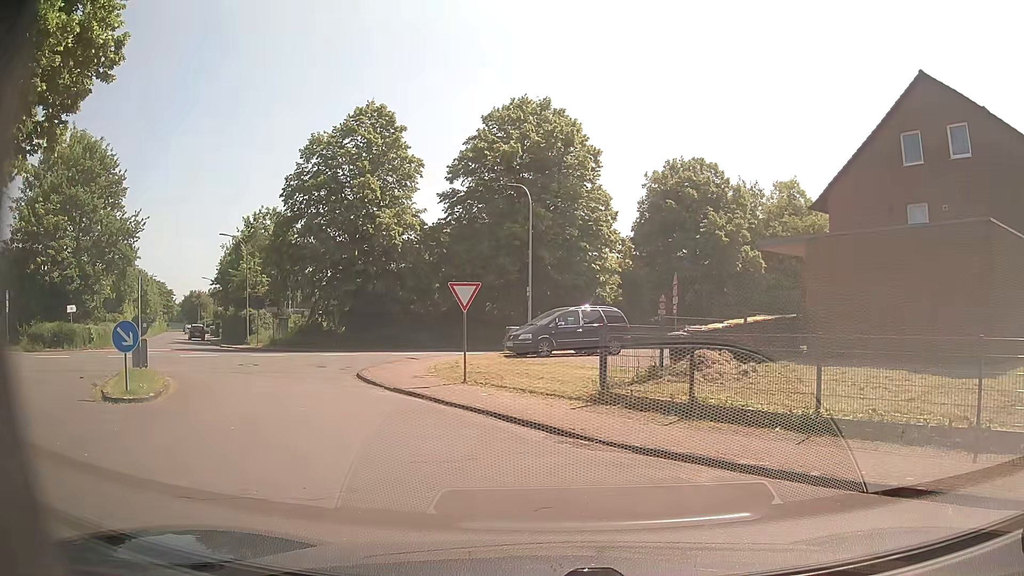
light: Day
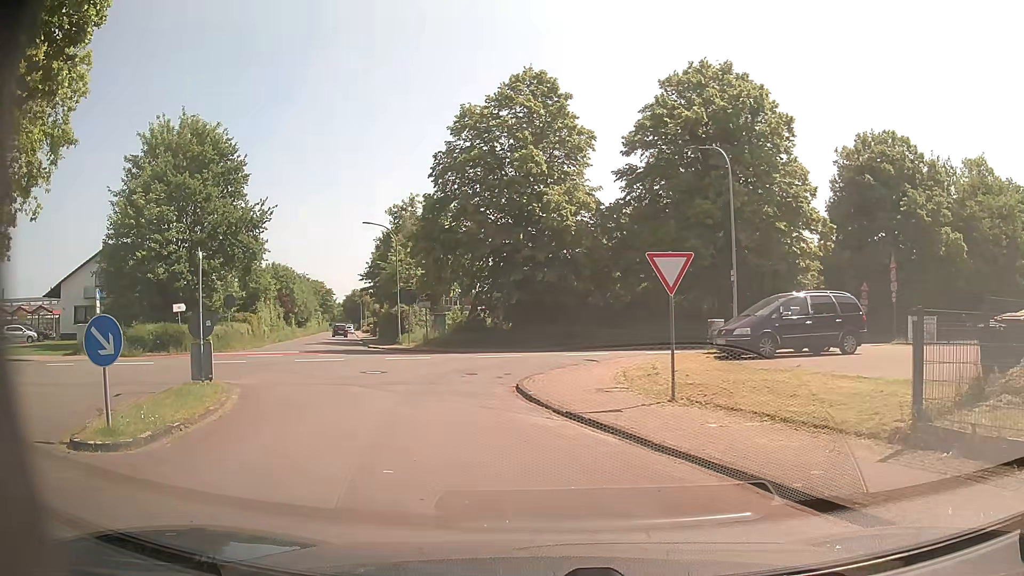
(-0.5, +5.7) m; -13°
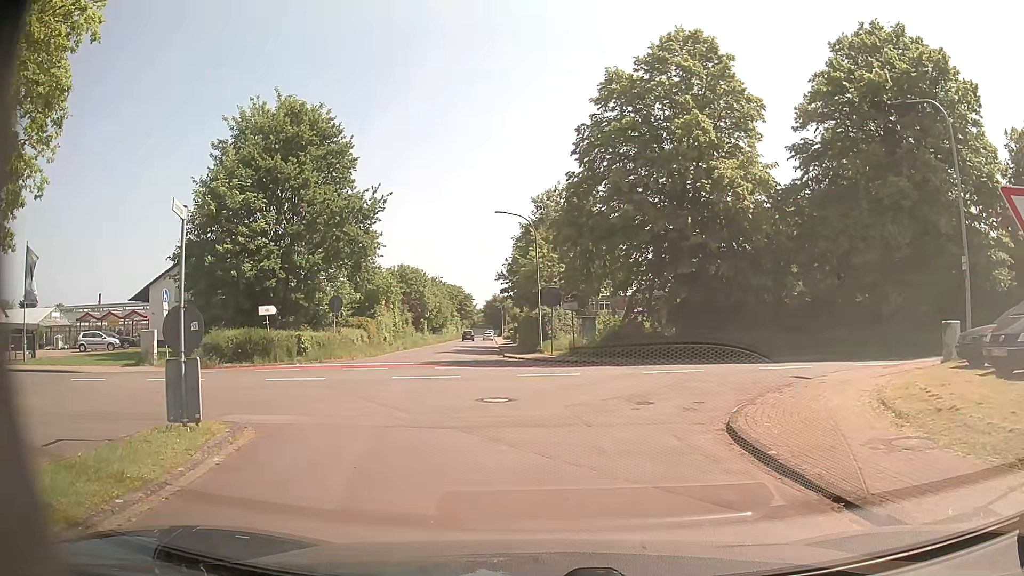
(-0.9, +6.2) m; -13°
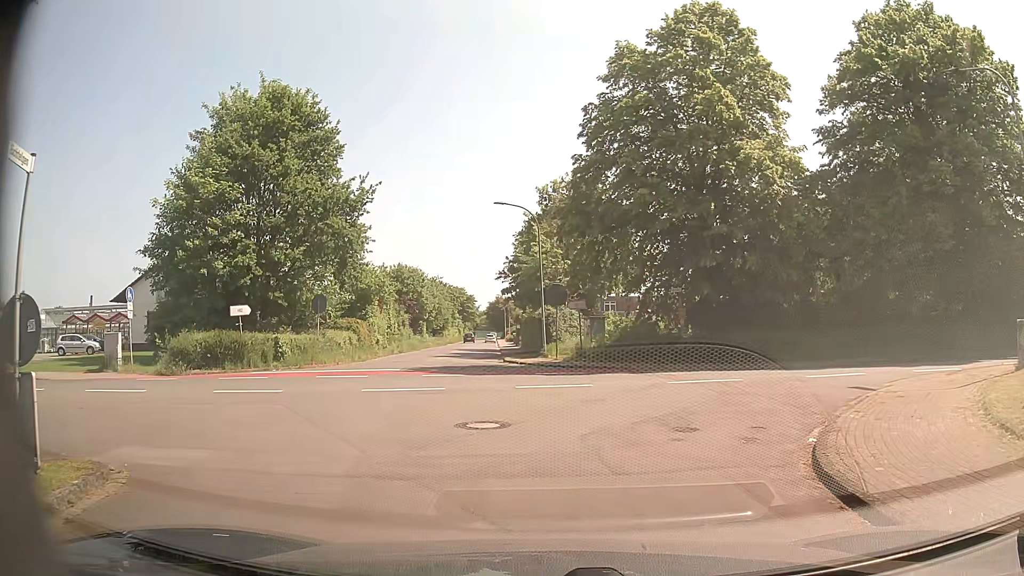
(0.0, +3.3) m; 0°
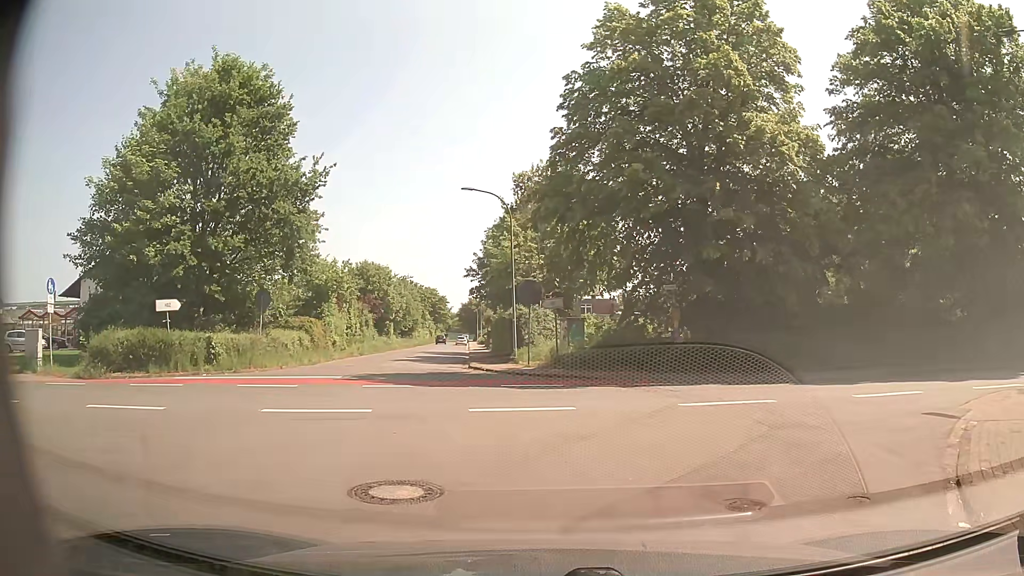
(0.0, +3.9) m; +2°
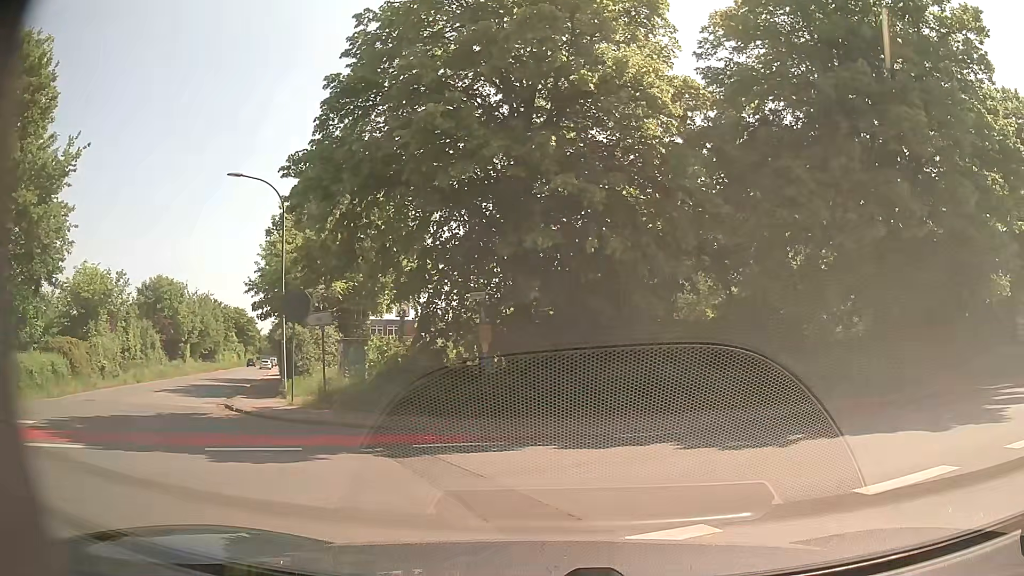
(+0.8, +6.4) m; +14°
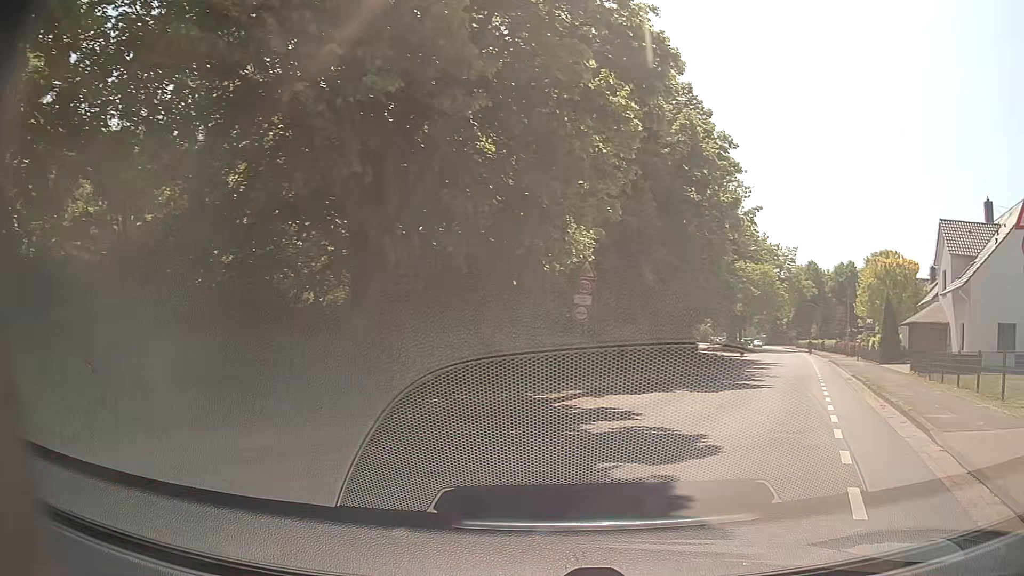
(+3.4, +8.5) m; +44°
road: unclassified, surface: asphalt
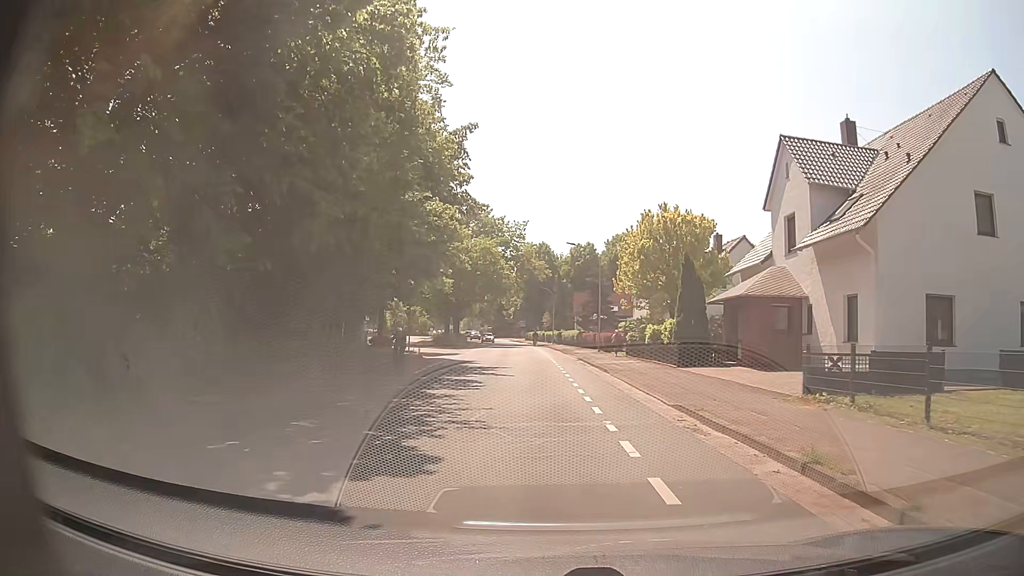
(+5.7, +16.8) m; +24°
(0, +10) (0, +20) (0, +30) (-1, +40) (-1, +50) (-2, +60) (-2, +70) (-3, +80) (-4, +90) (-5, +100) m
